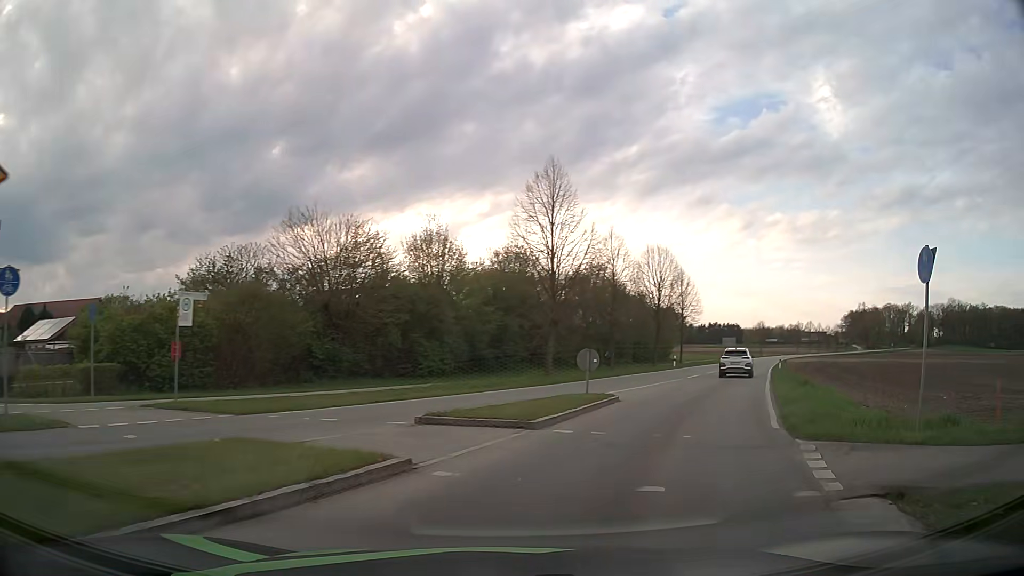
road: tertiary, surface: asphalt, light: Day
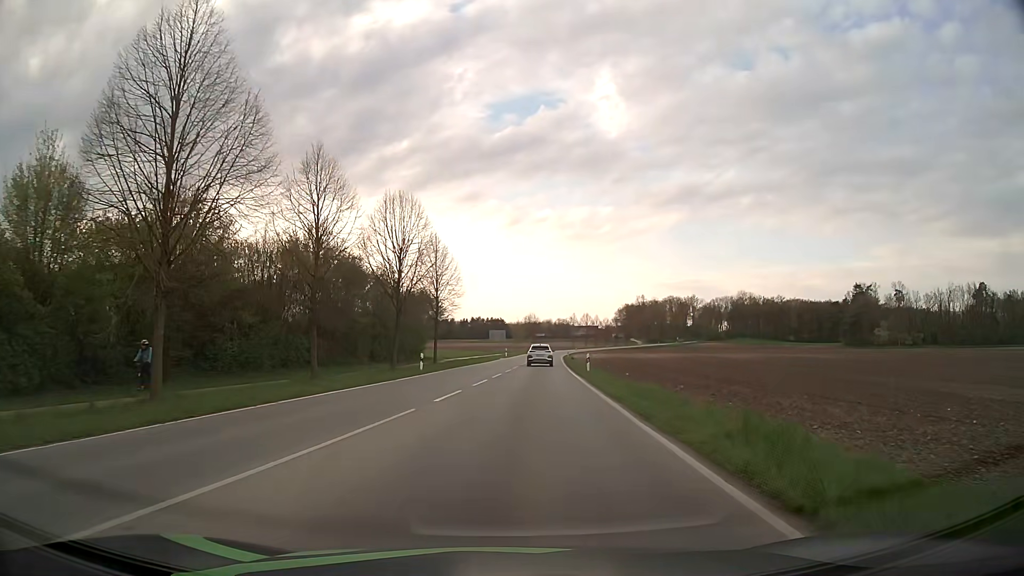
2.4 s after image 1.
(+4.9, +18.3) m; +21°
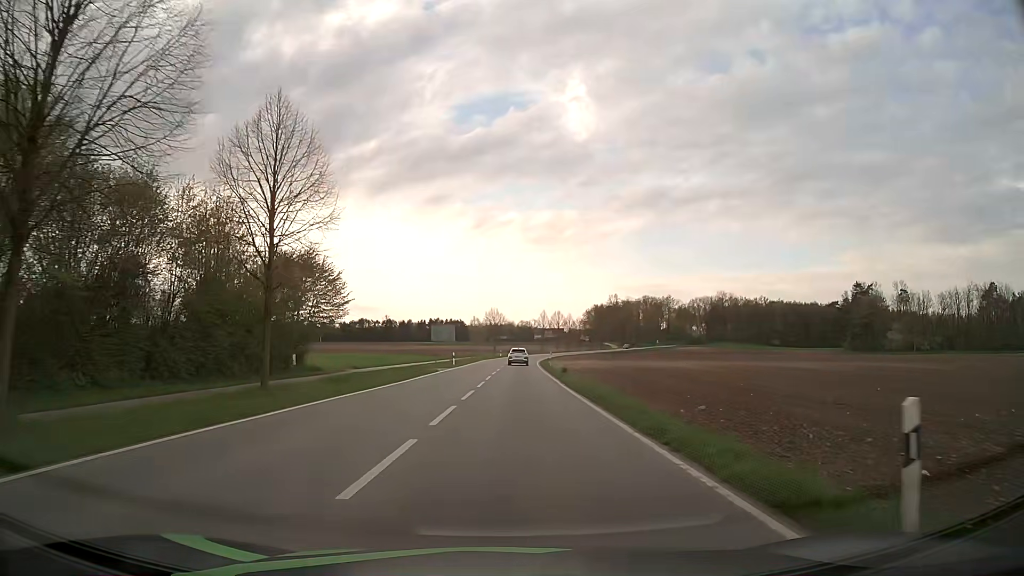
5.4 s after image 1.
(+1.0, +31.2) m; +3°
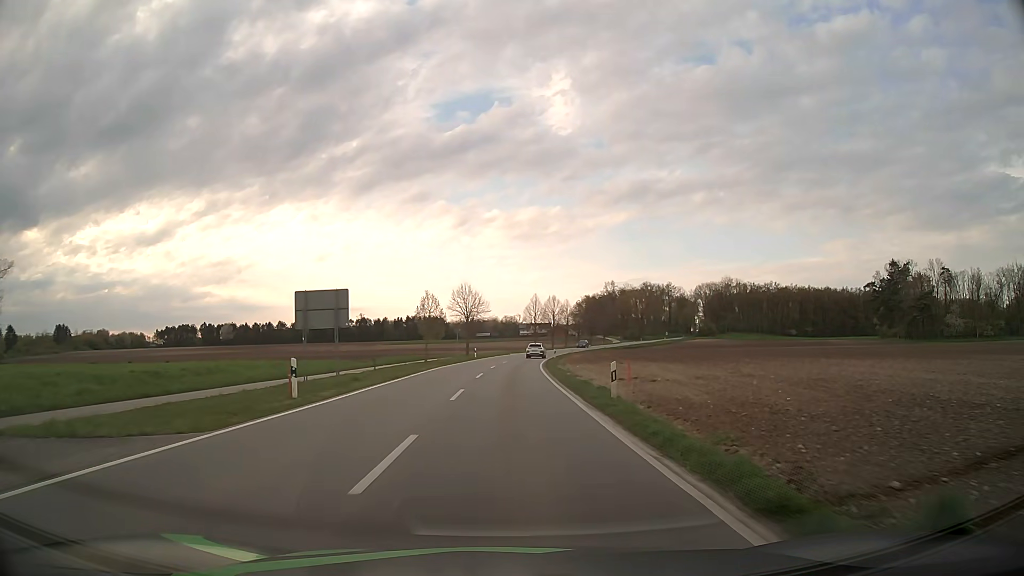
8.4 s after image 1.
(+0.6, +38.6) m; +1°
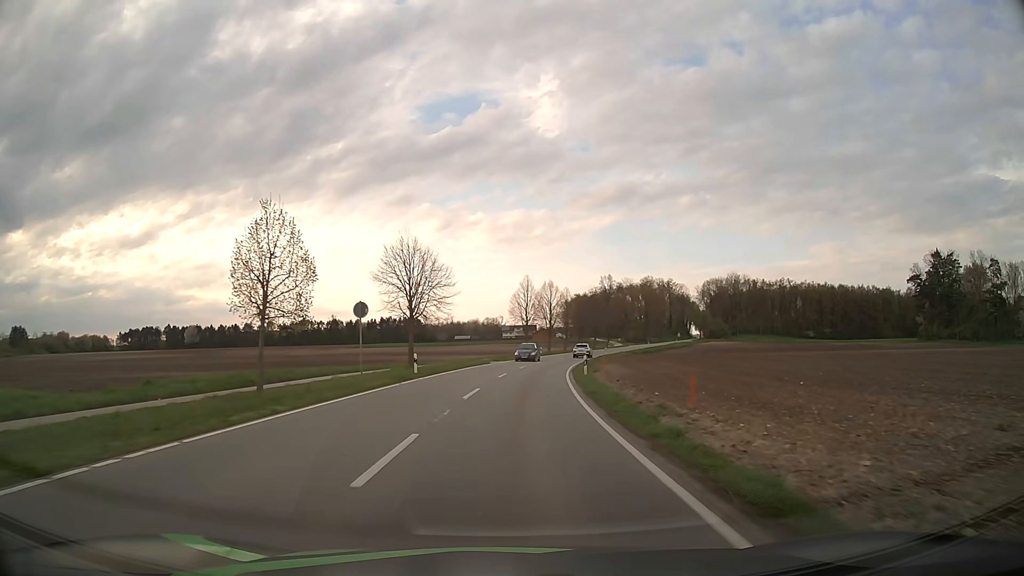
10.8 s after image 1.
(+0.2, +35.5) m; +1°
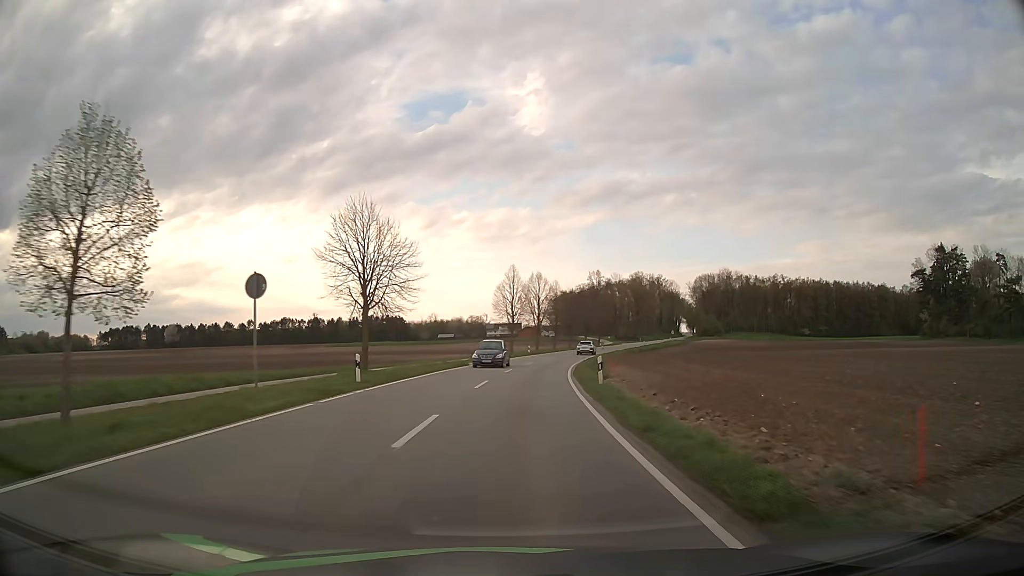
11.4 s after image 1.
(+0.1, +9.4) m; +1°
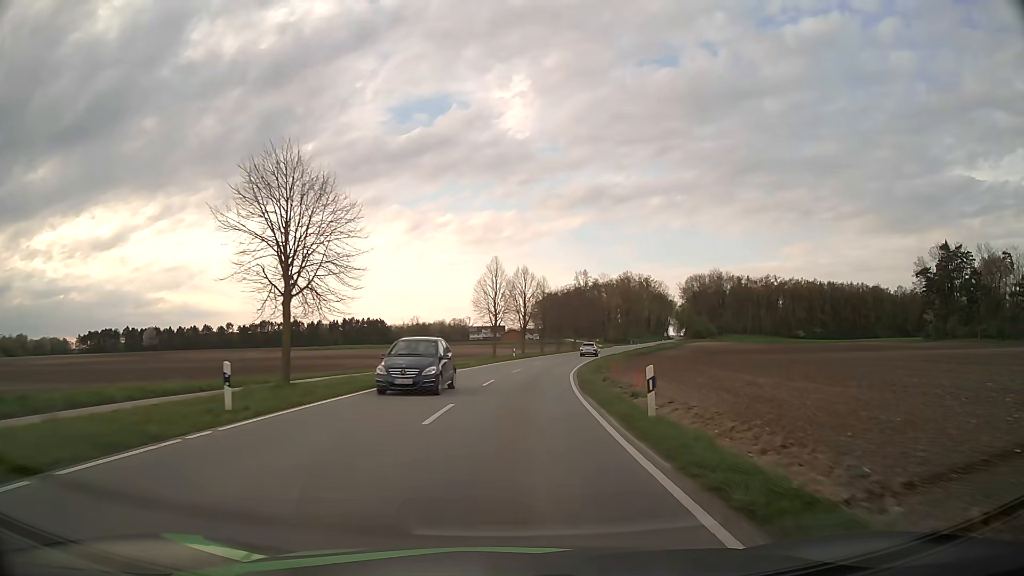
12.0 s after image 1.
(+0.1, +9.6) m; +1°
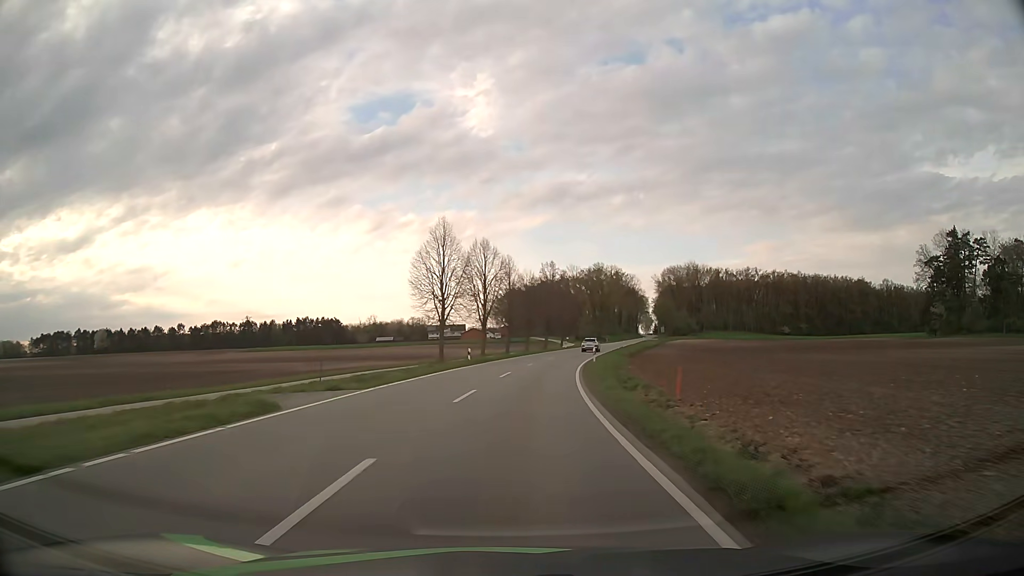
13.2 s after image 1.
(+0.7, +19.8) m; +4°
(0, +10) (+1, +20) (+1, +30) (+3, +40) (+4, +50) (+6, +60) (+8, +69) (+10, +79) (+12, +89) (+15, +99) m
